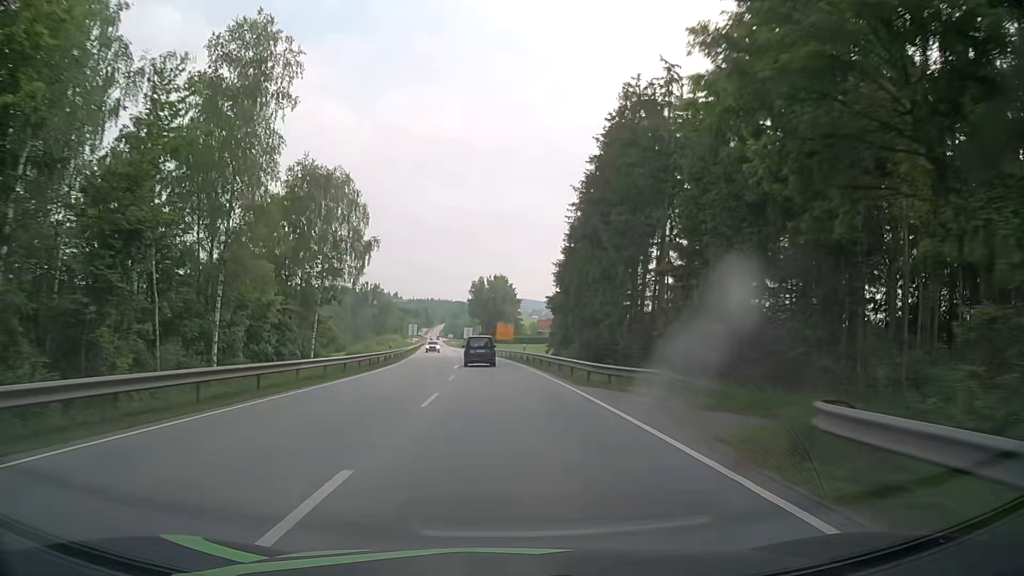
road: primary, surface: asphalt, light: Day
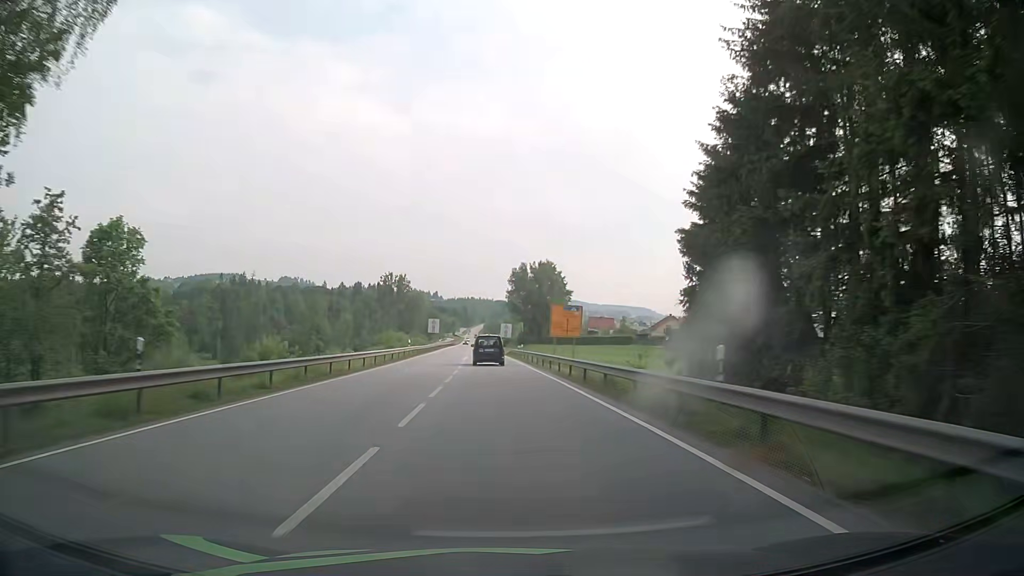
(-1.1, +39.2) m; -4°
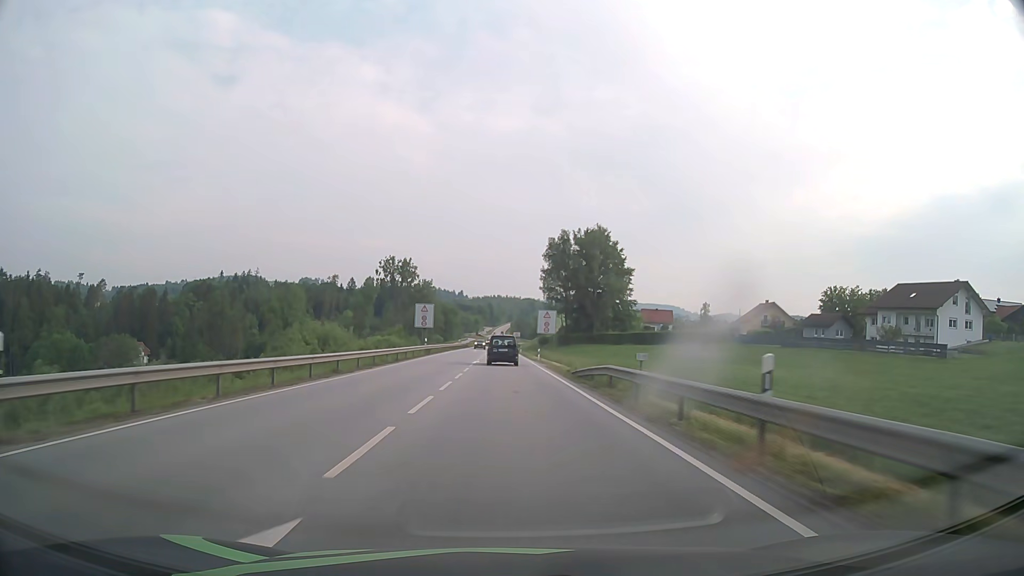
(-1.1, +52.3) m; -2°
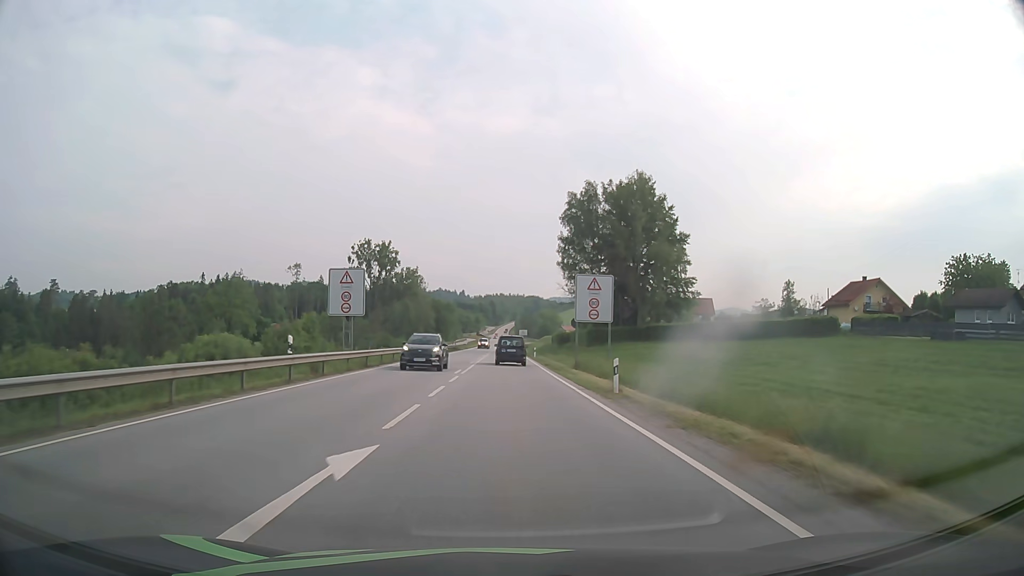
(-0.1, +38.5) m; 0°
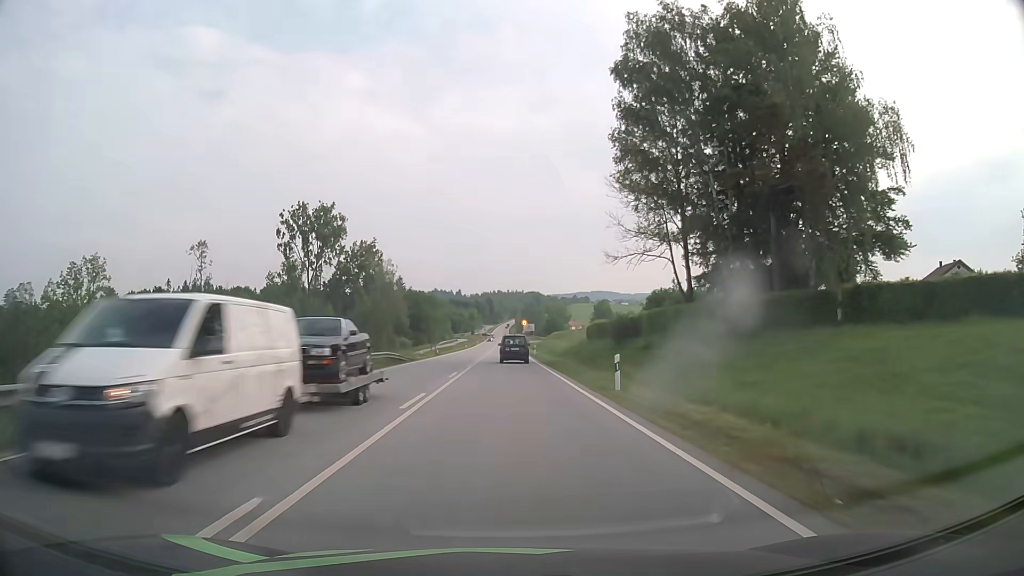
(-0.1, +50.6) m; 0°
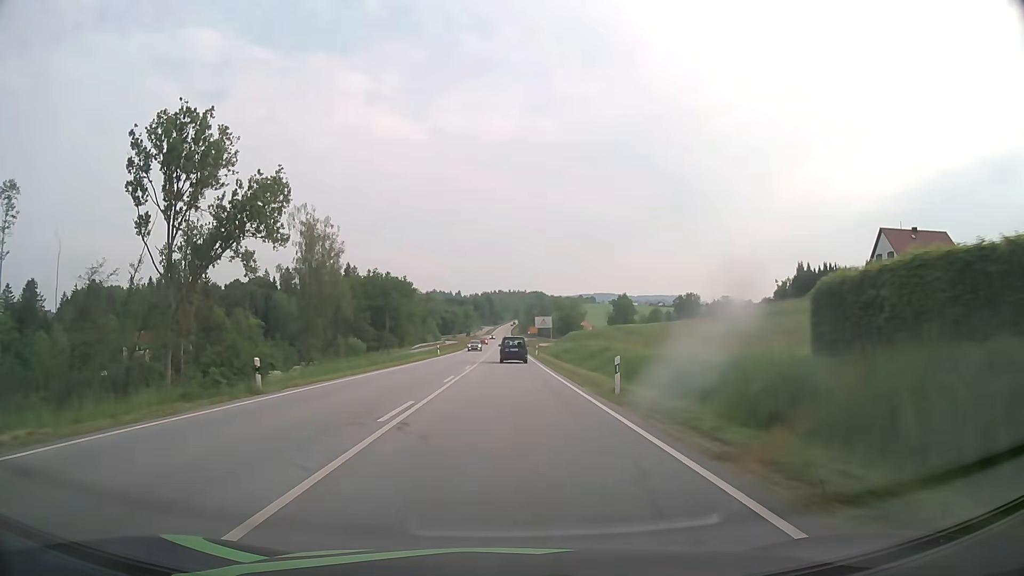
(0.0, +50.2) m; 0°
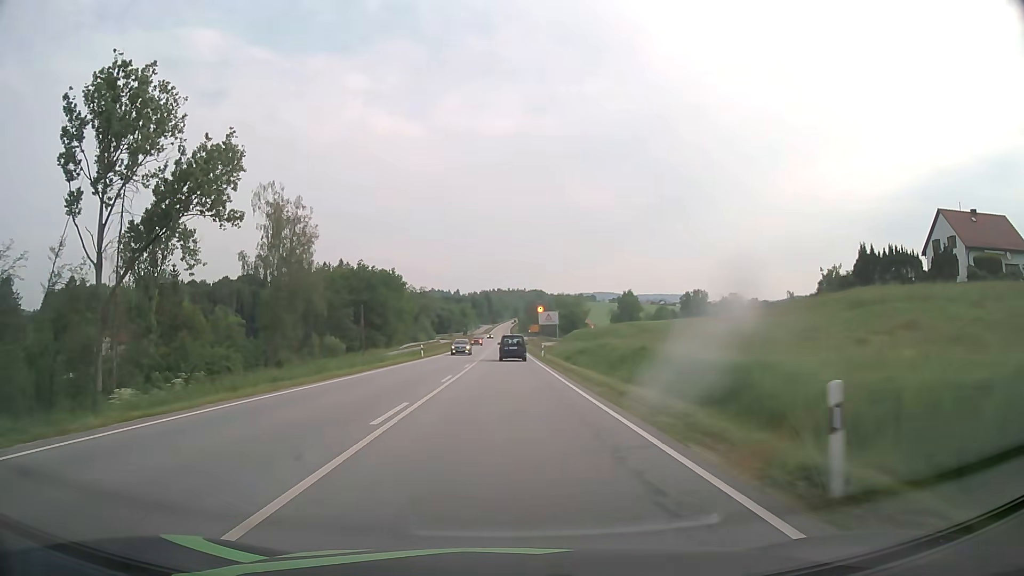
(0.0, +12.5) m; 0°
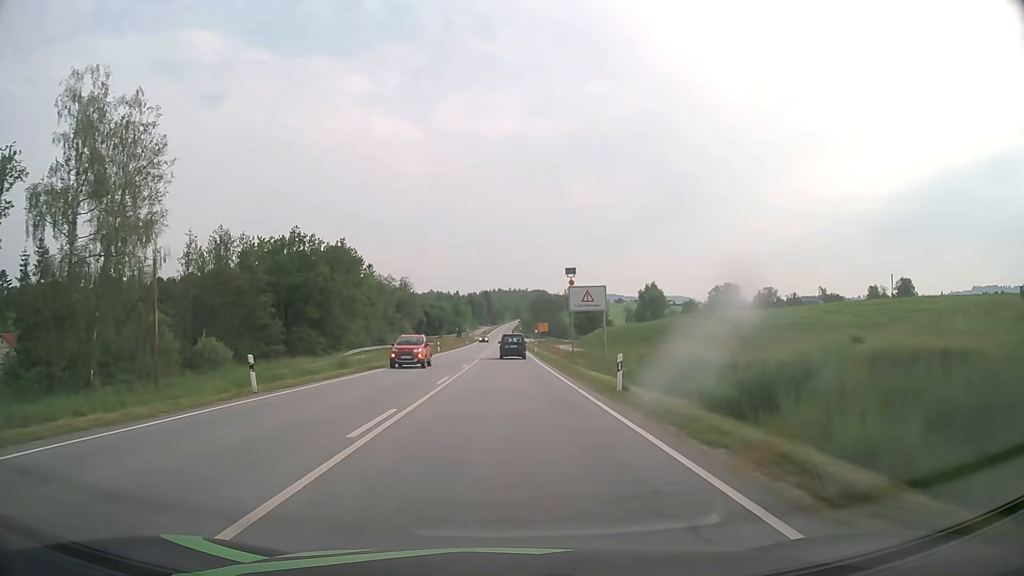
(0.0, +37.6) m; 0°
(0, +10) (0, +20) (0, +30) (0, +40) (0, +50) (0, +60) (0, +70) (0, +80) (0, +90) (0, +100) m
